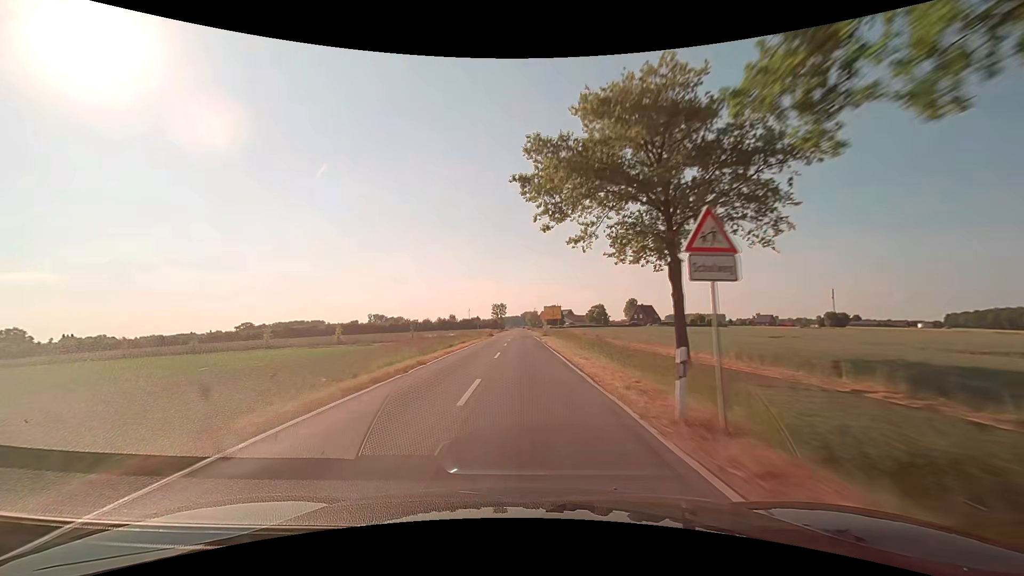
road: secondary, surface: asphalt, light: Day
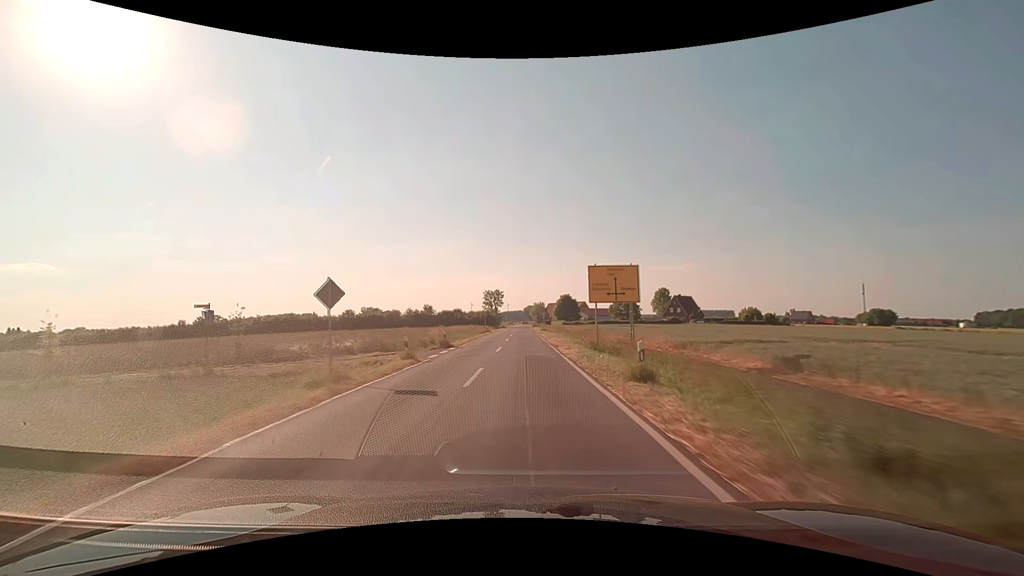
(-0.5, +45.8) m; 0°
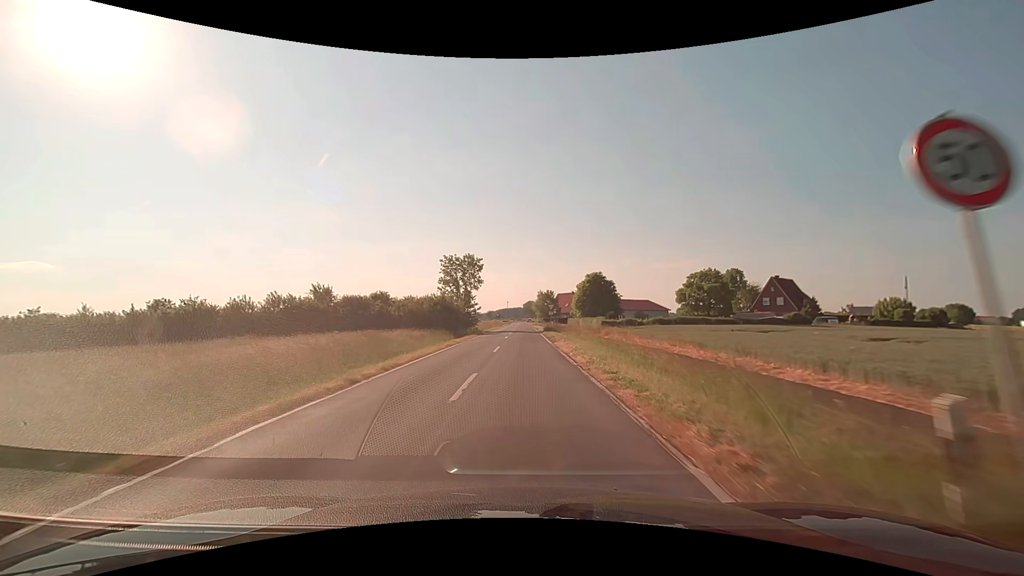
(-0.3, +61.5) m; 0°
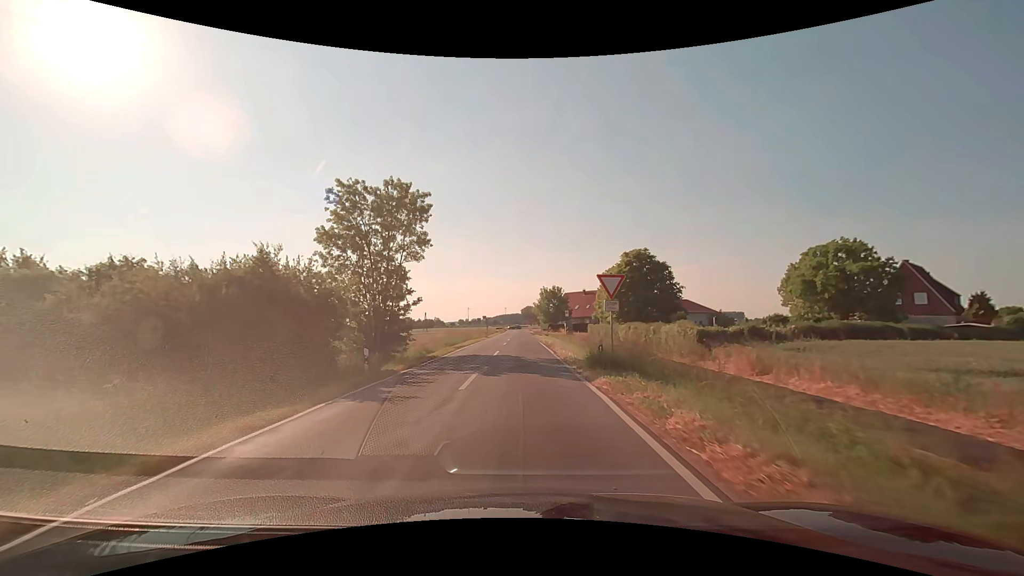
(+0.1, +33.8) m; 0°
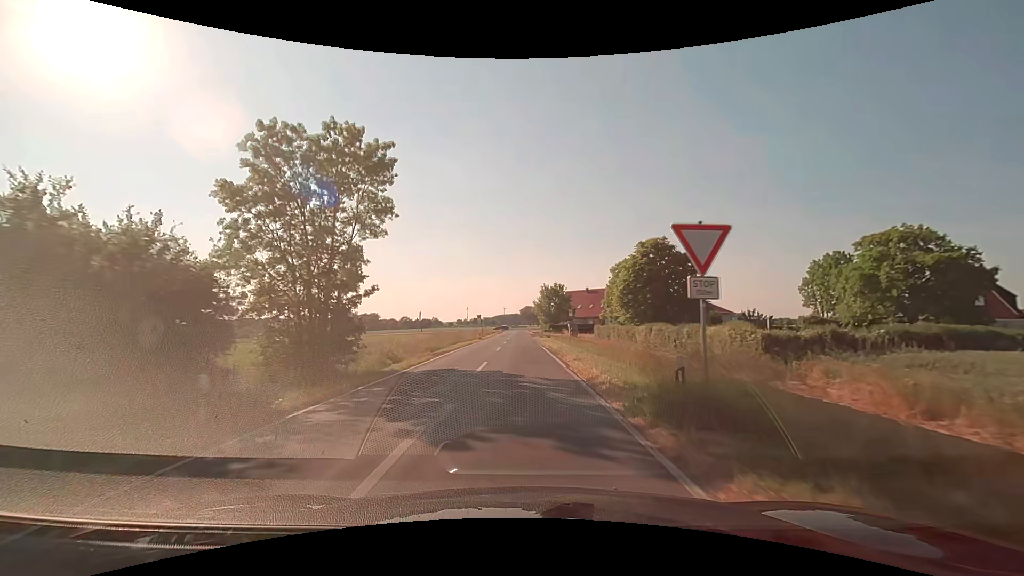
(0.0, +7.6) m; 0°
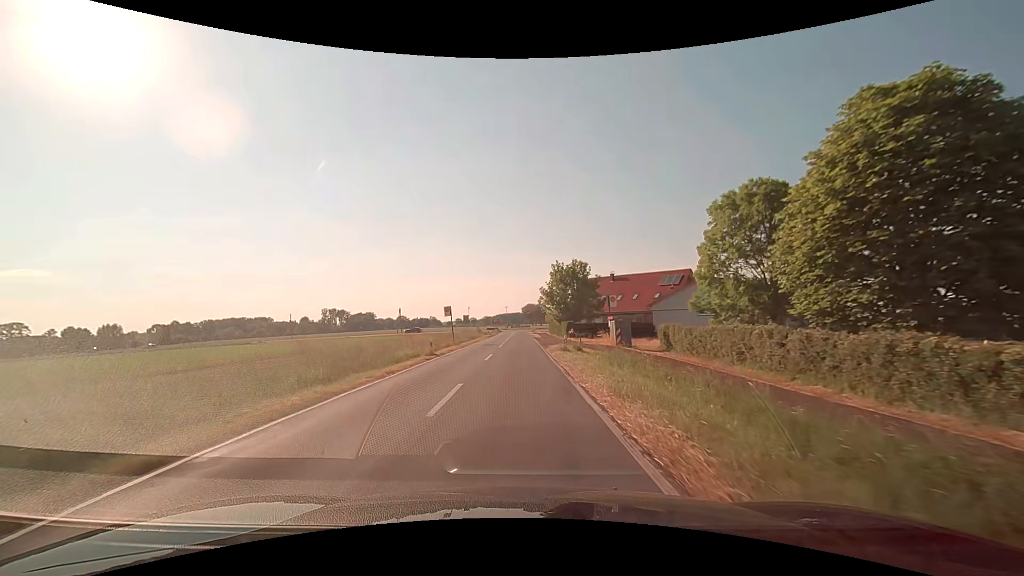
(0.0, +30.9) m; 0°
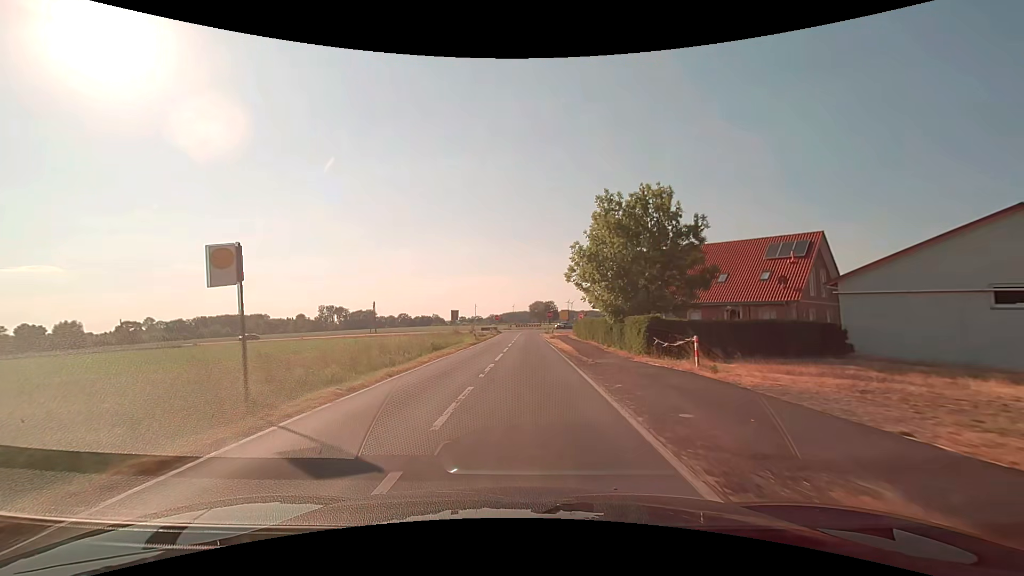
(-0.4, +31.5) m; -1°
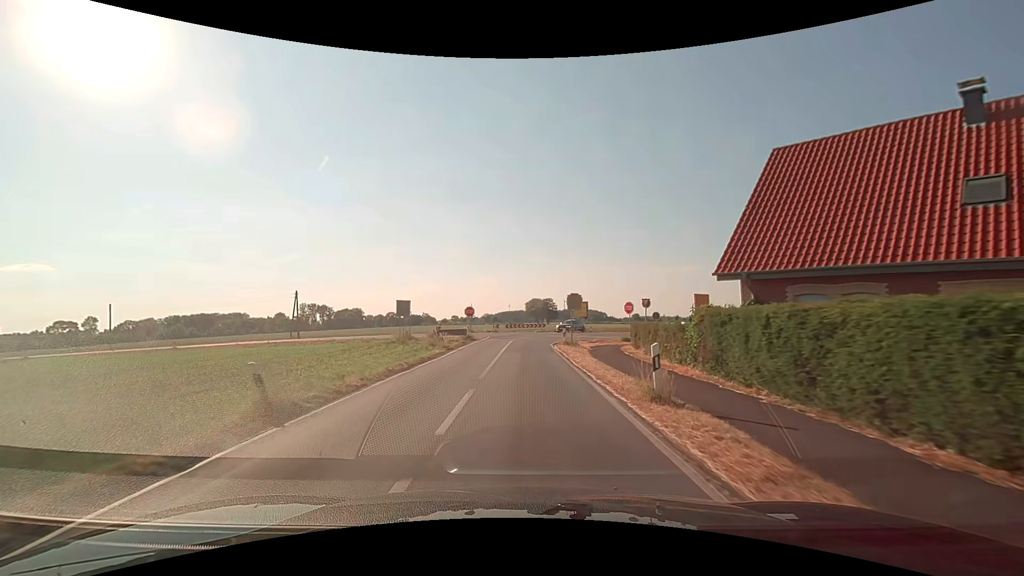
(+0.2, +36.0) m; +1°
(0, +10) (0, +20) (0, +30) (+1, +40) (+5, +49) (+9, +58) (+14, +67) (+19, +76) (+24, +84) (+30, +92) m
